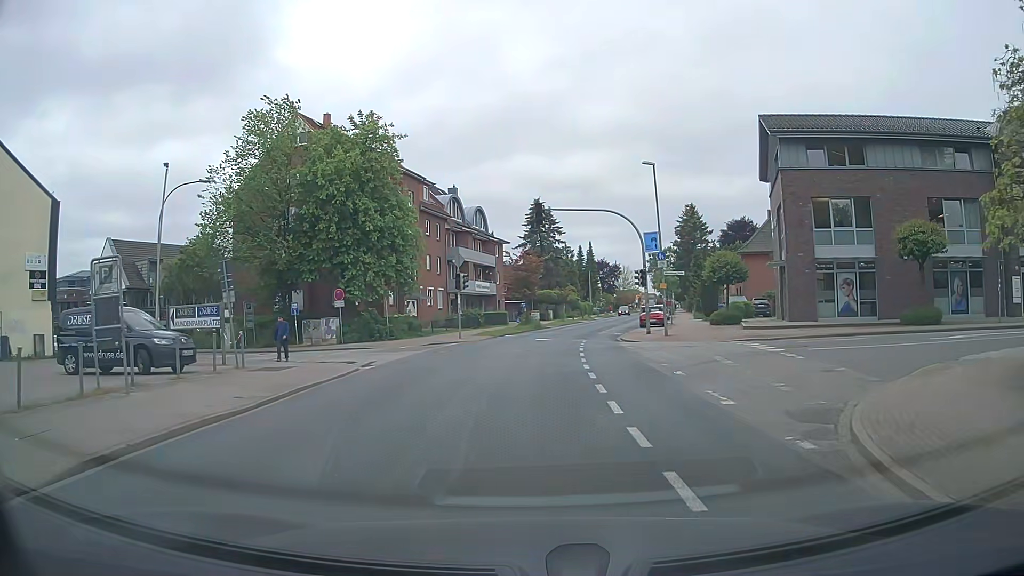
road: tertiary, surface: asphalt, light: Day
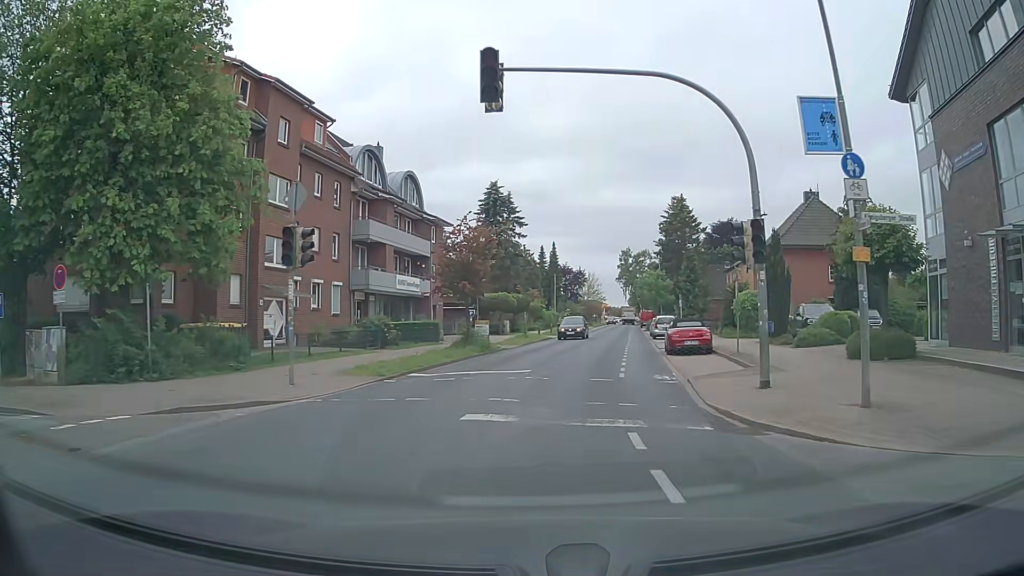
(+0.4, +21.1) m; +3°
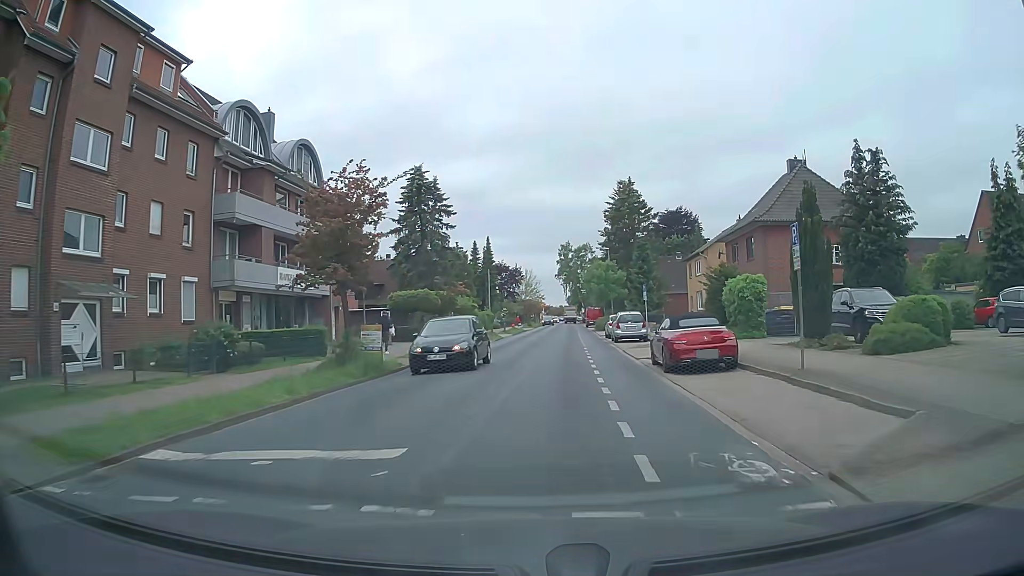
(+0.7, +10.4) m; +6°
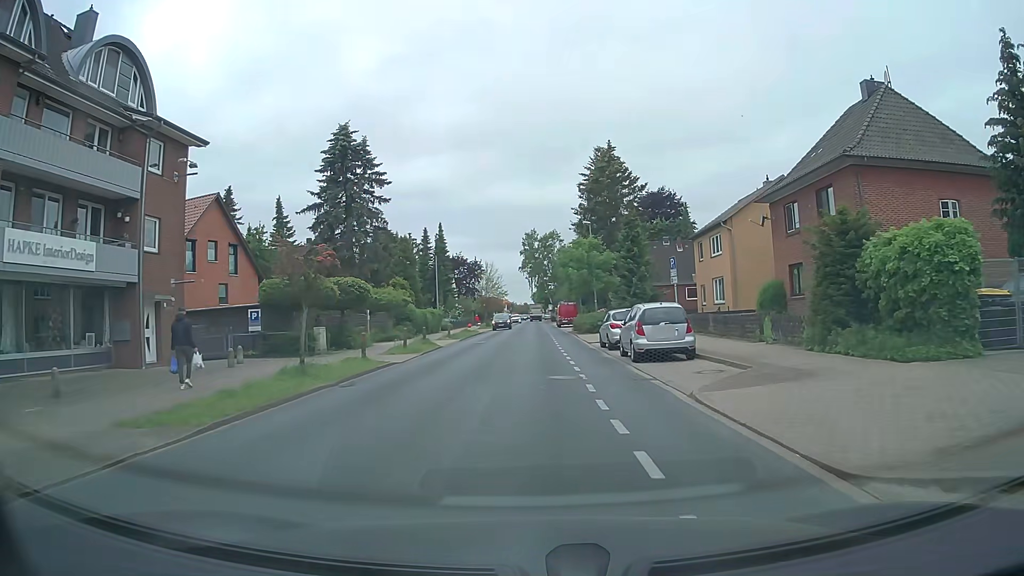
(+0.8, +17.2) m; +3°
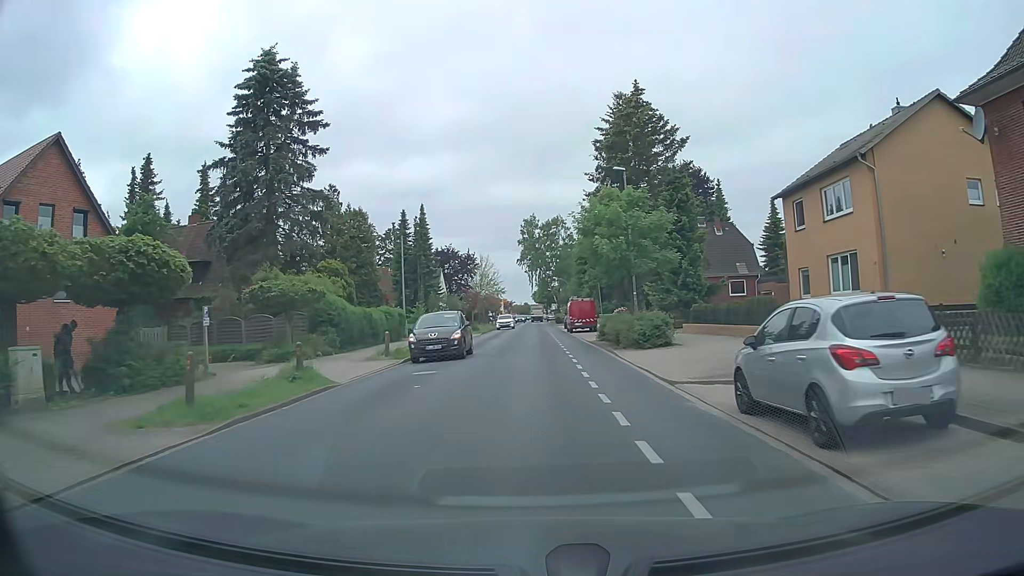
(0.0, +18.8) m; -1°
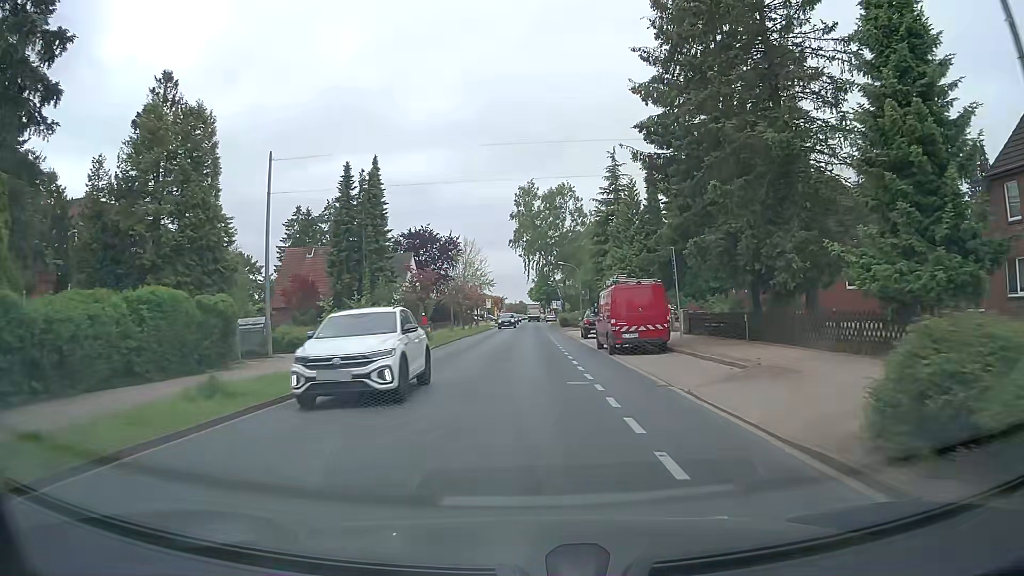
(+0.2, +26.5) m; +1°
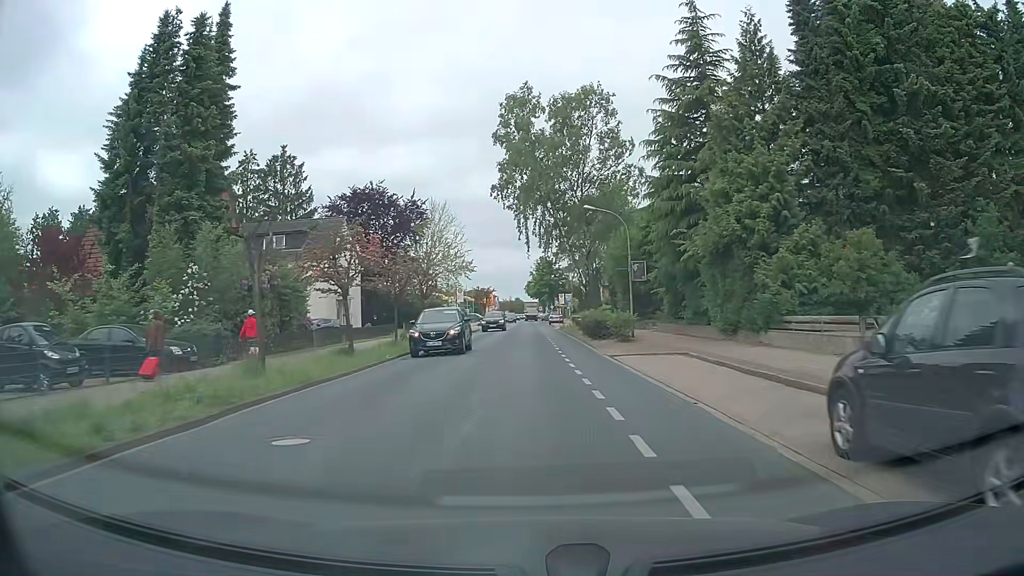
(+0.2, +33.5) m; 0°
